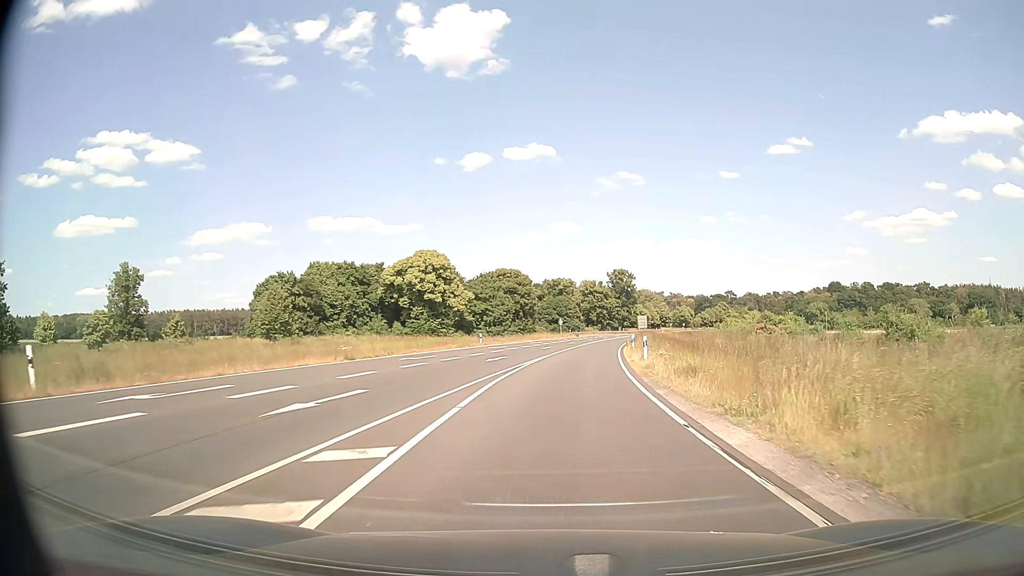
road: primary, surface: asphalt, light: Day
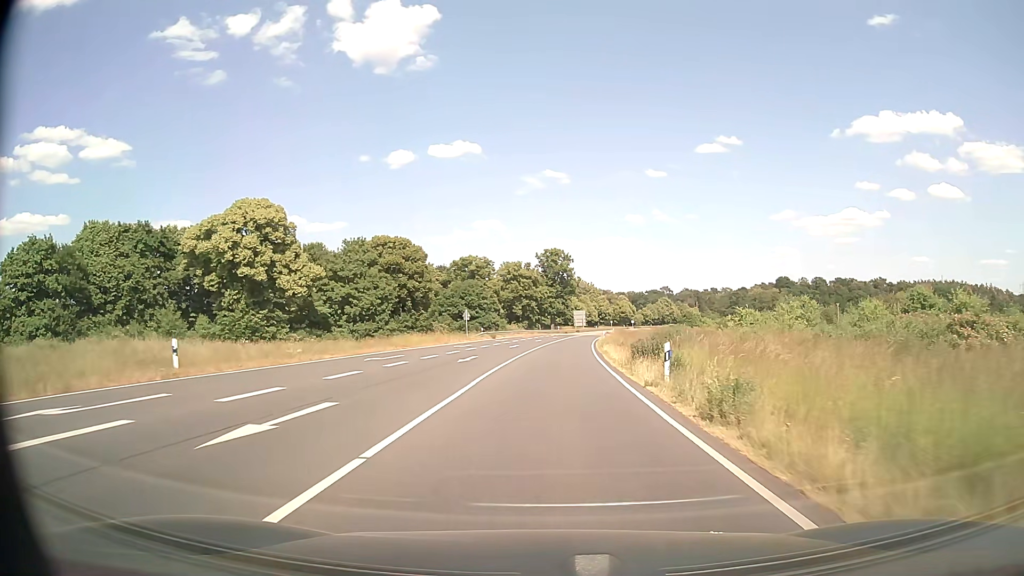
(+2.6, +42.6) m; +6°
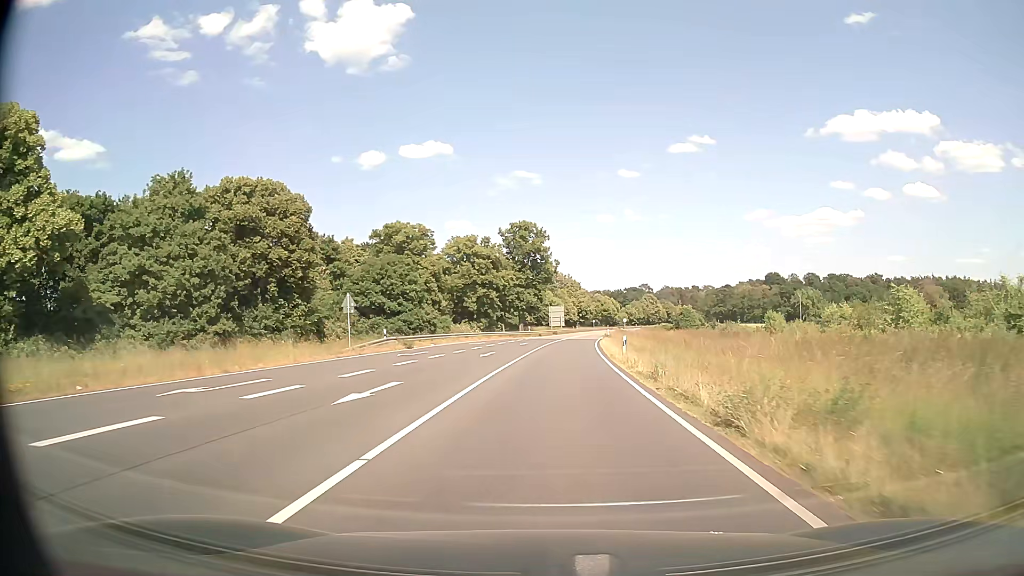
(+0.7, +35.0) m; +2°
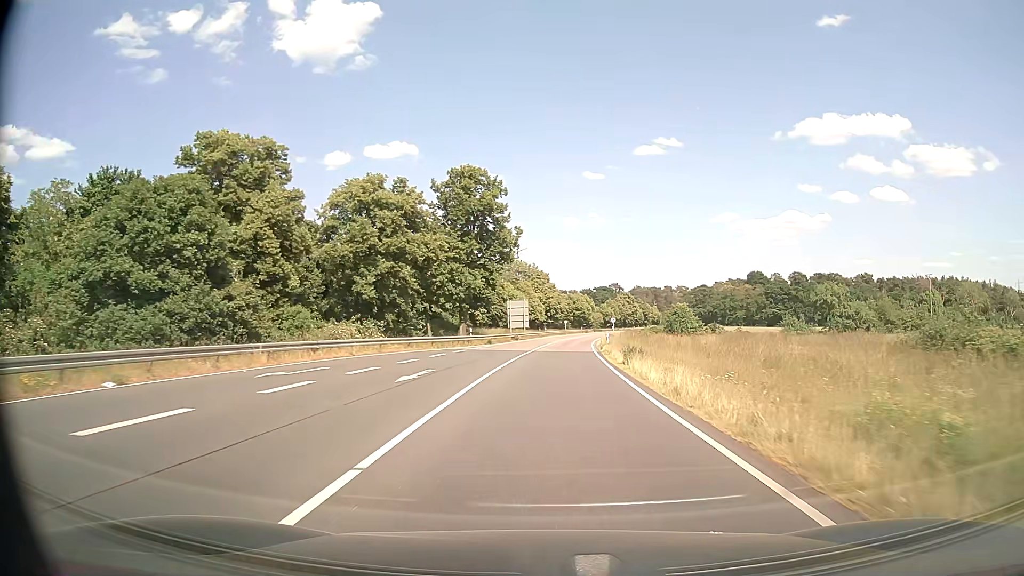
(+0.8, +34.9) m; +3°
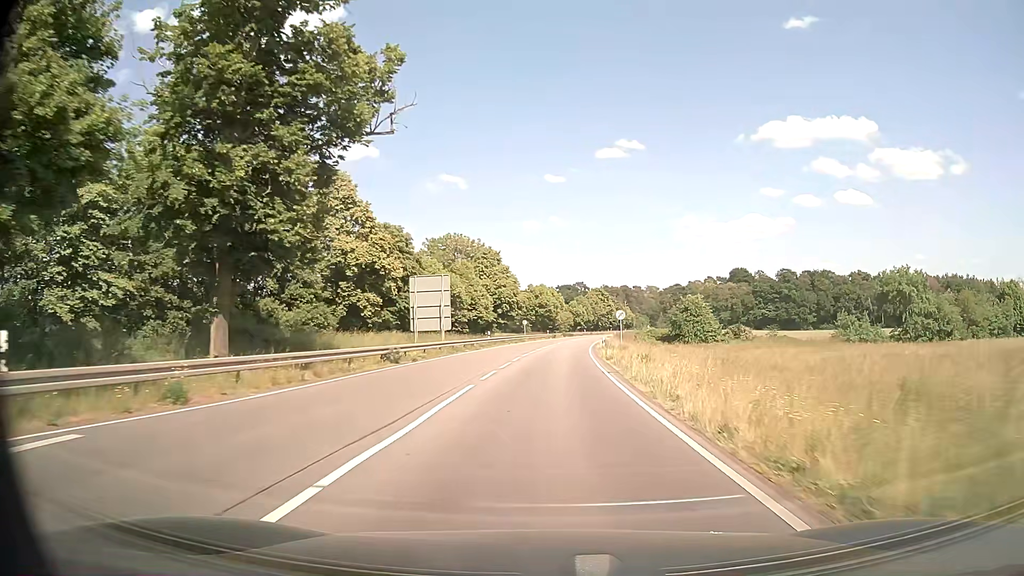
(+1.4, +44.6) m; +4°
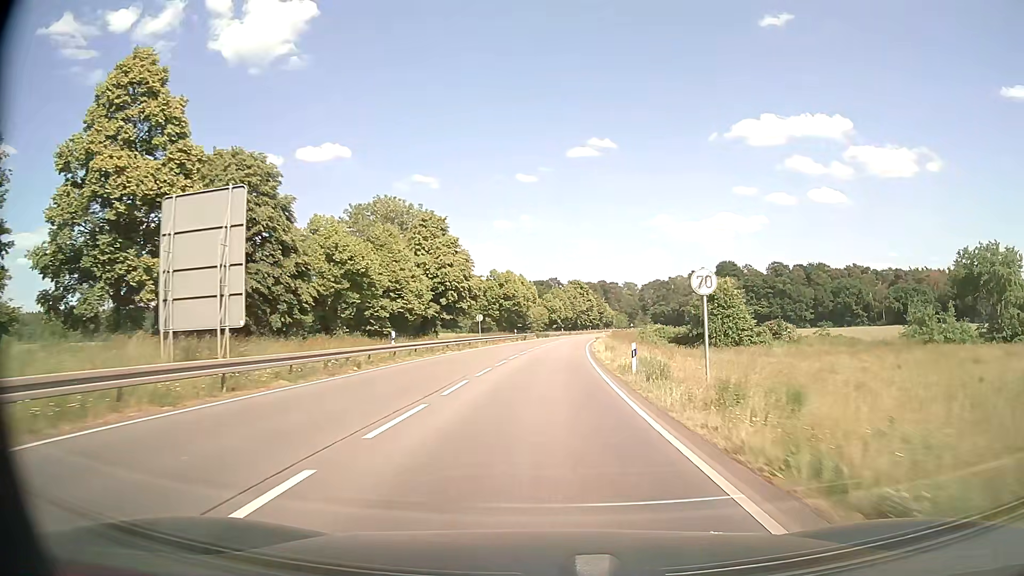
(+0.6, +28.8) m; +2°
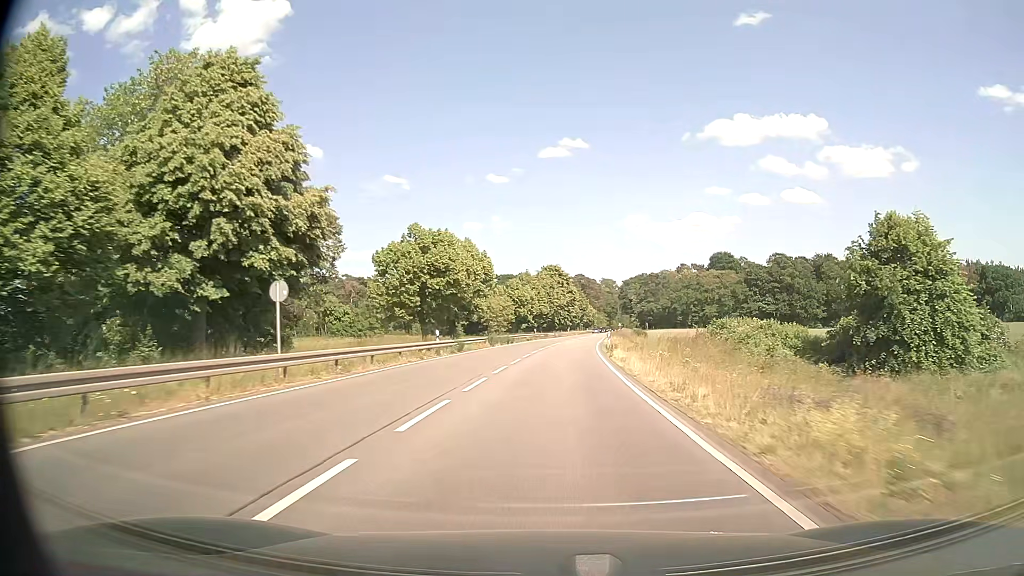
(+0.7, +41.6) m; +2°
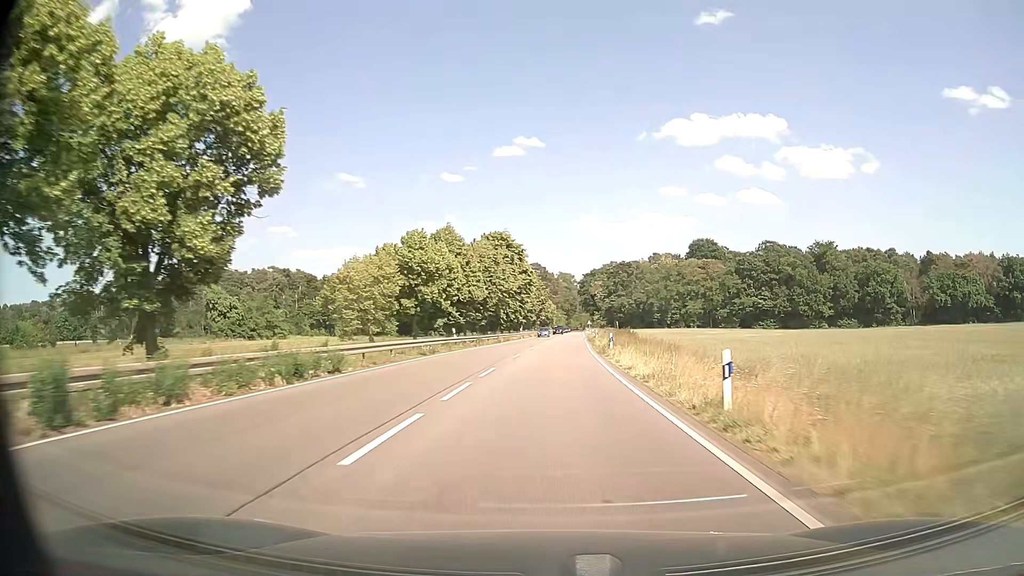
(+1.6, +44.4) m; +4°
(0, +10) (0, +20) (+1, +30) (+1, +40) (+2, +50) (+2, +60) (+3, +70) (+3, +80) (+4, +90) (+4, +100) m
